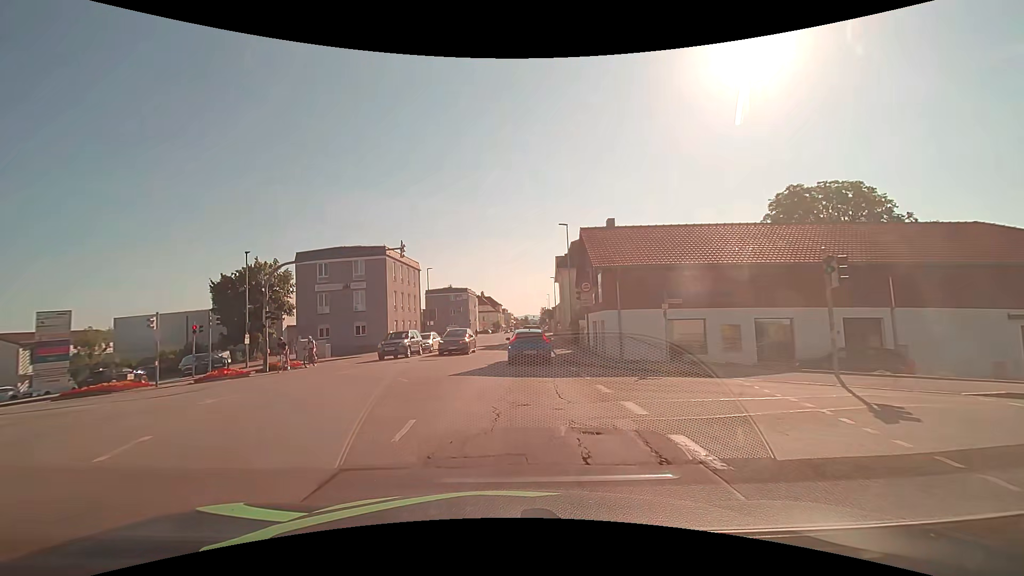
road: tertiary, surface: asphalt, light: Day
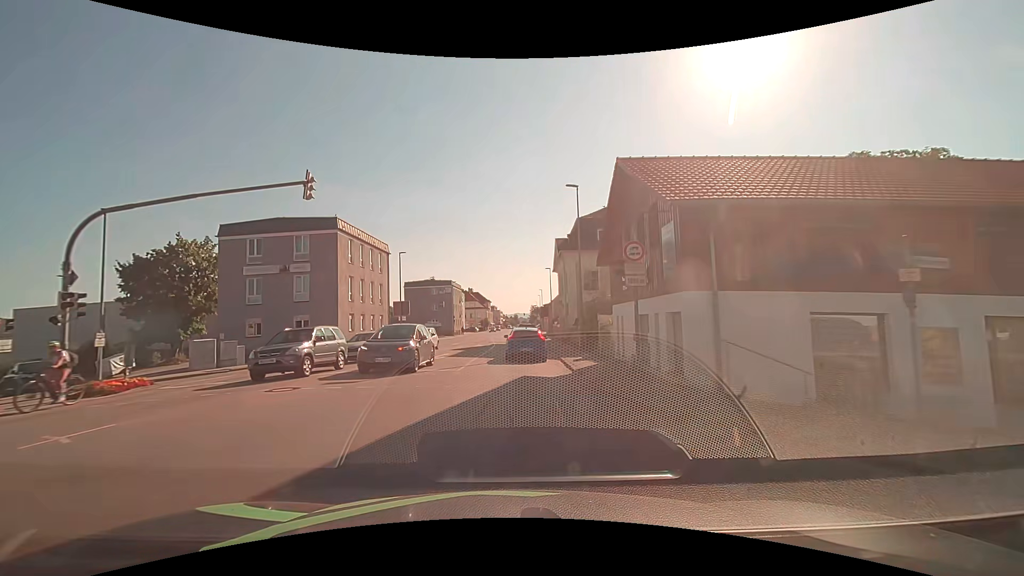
(+0.1, +11.4) m; 0°
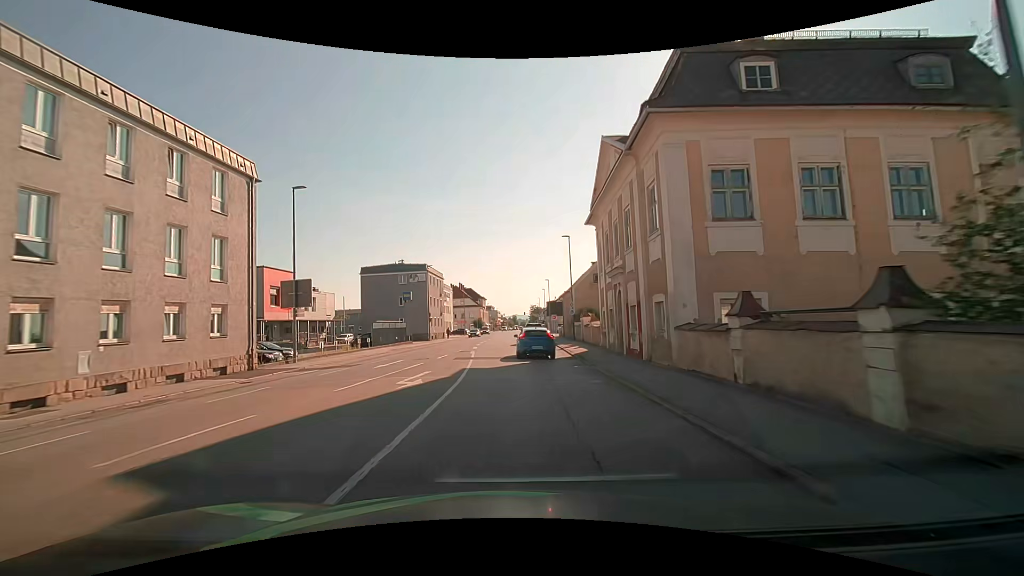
(+0.6, +27.0) m; +1°
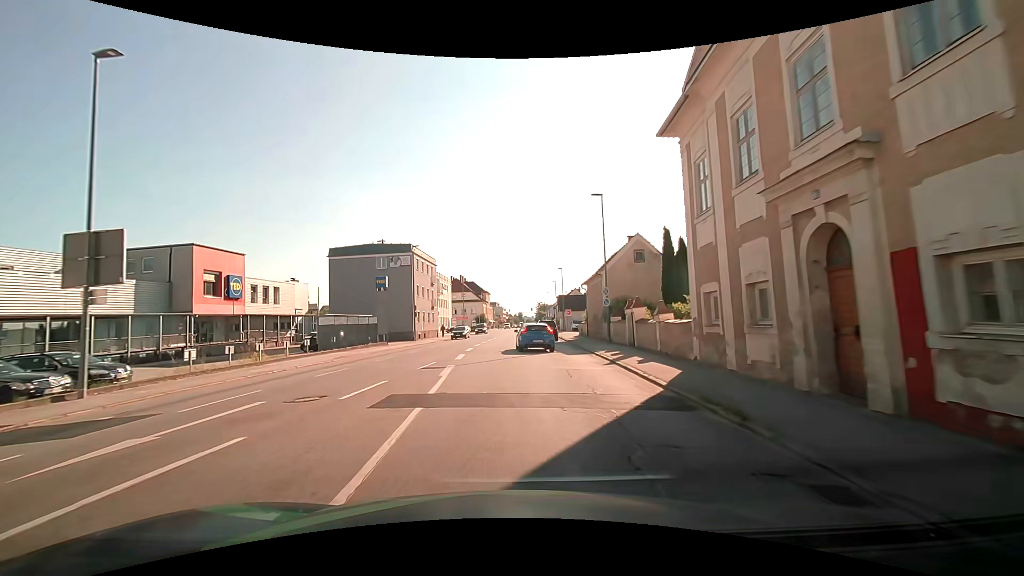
(0.0, +14.4) m; 0°
(0, +10) (0, +20) (0, +30) (0, +40) (0, +50) (+1, +60) (+1, +70) (+2, +80) (+2, +90) (+3, +100) m
